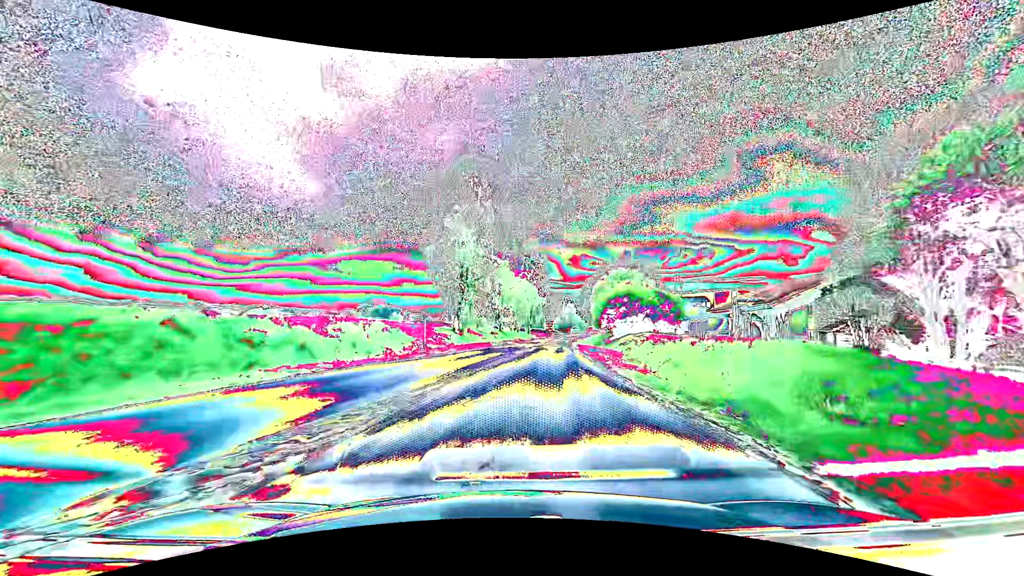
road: secondary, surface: asphalt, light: Day
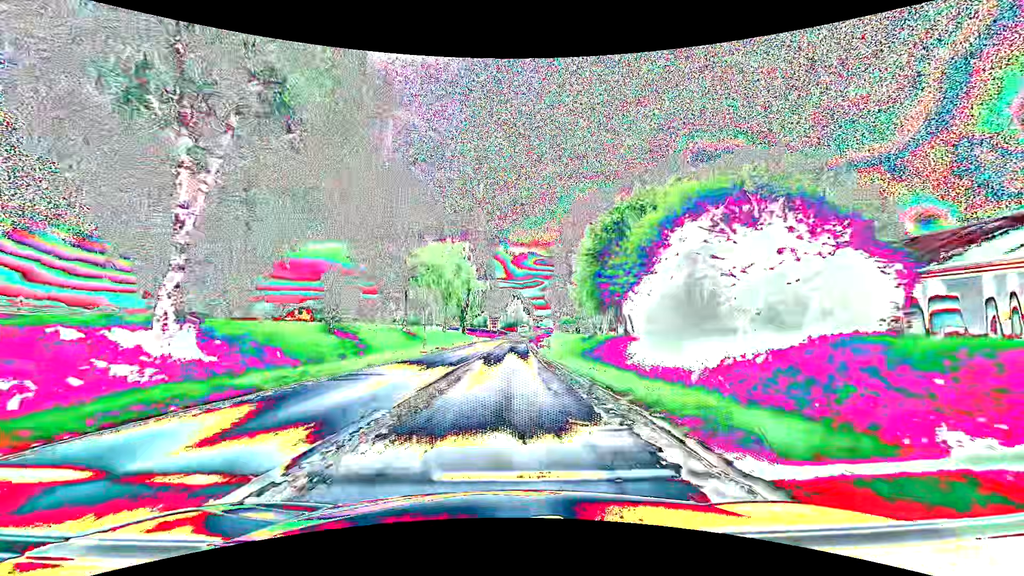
(+3.3, +42.0) m; +6°
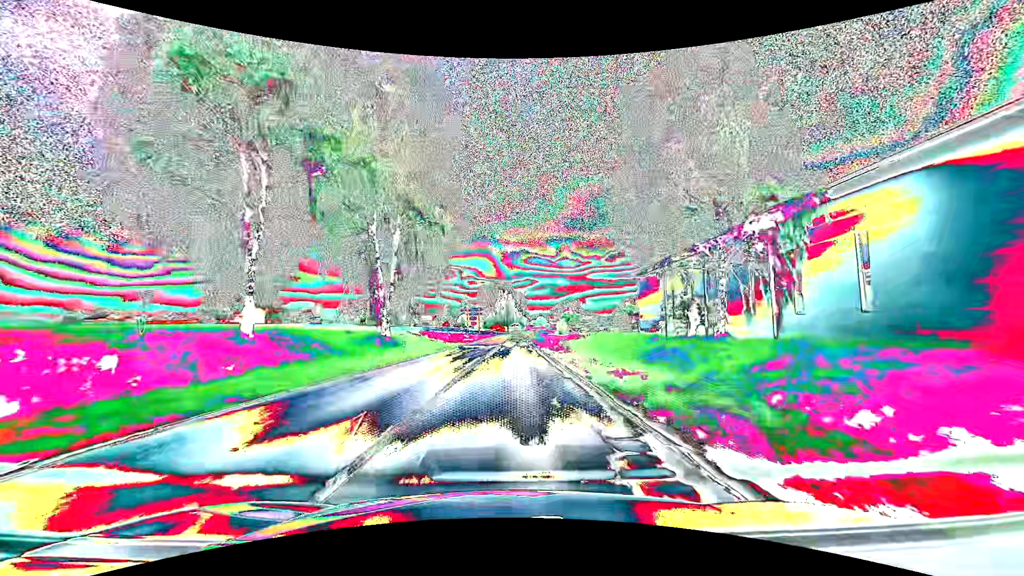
(+0.3, +55.8) m; +1°
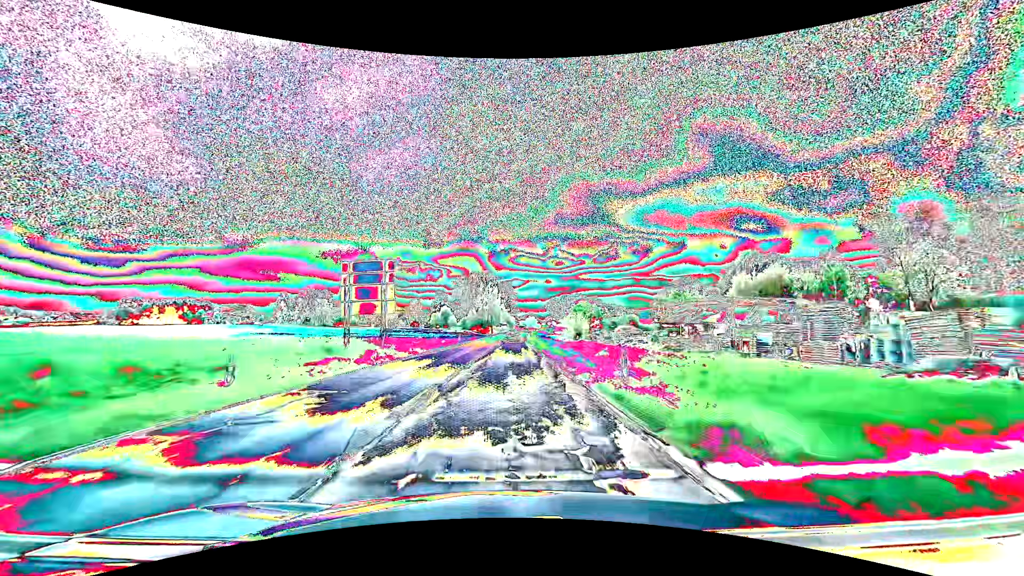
(+1.0, +66.2) m; +2°
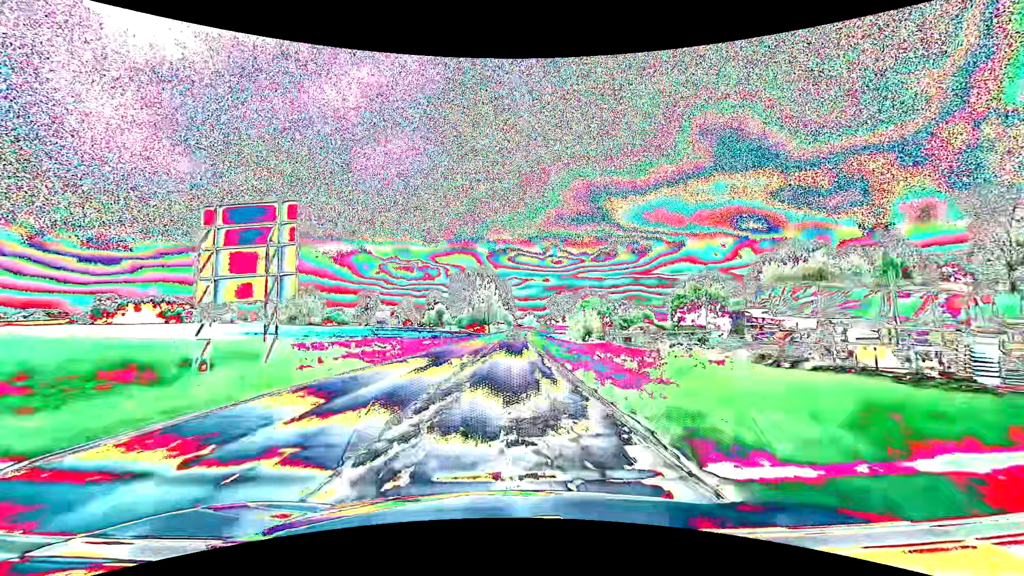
(0.0, +14.1) m; 0°
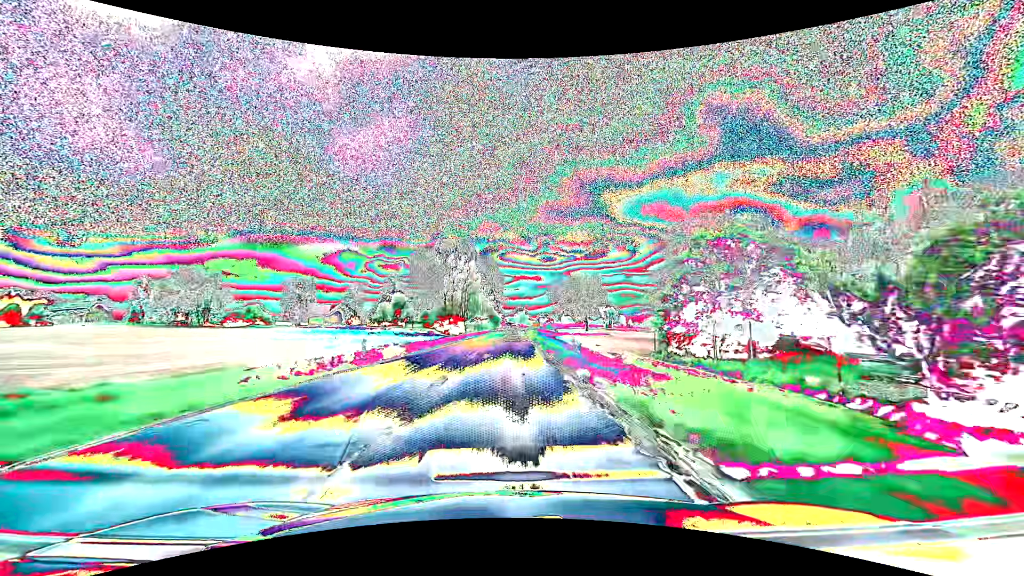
(+0.8, +70.5) m; +1°
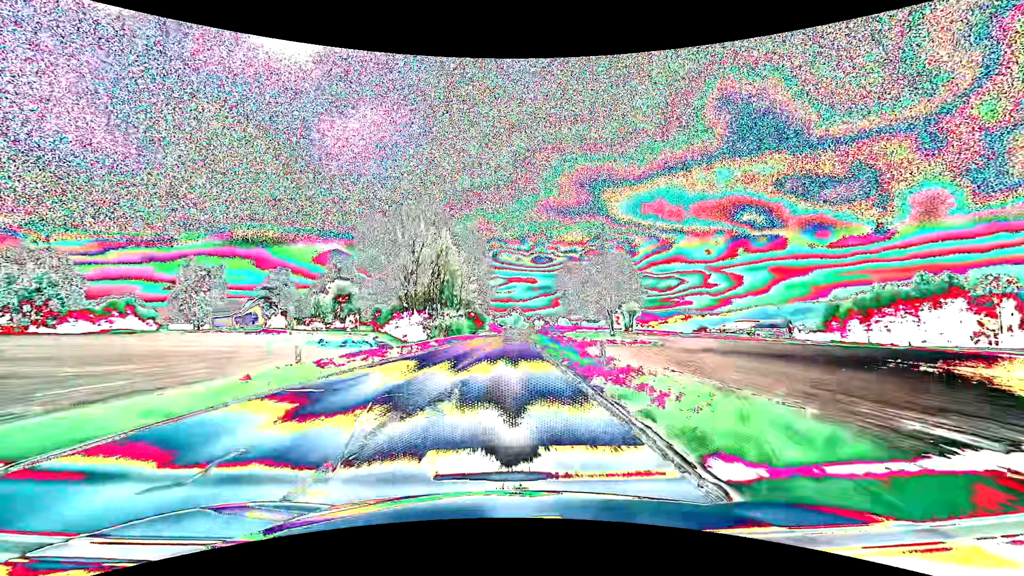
(+0.5, +54.1) m; +1°
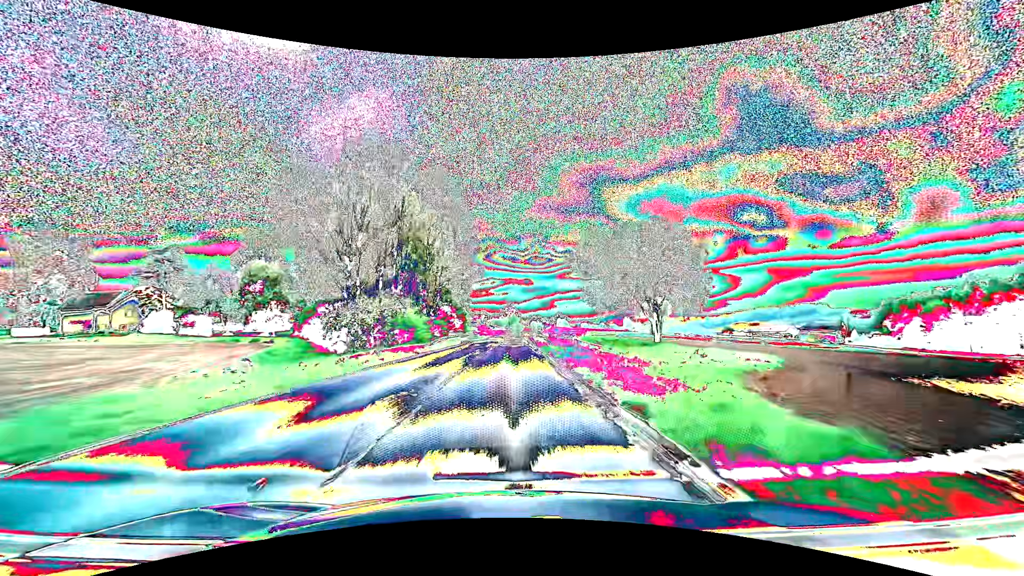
(+0.2, +40.5) m; +1°
(0, +10) (0, +20) (0, +30) (0, +40) (0, +50) (+1, +60) (+1, +70) (+1, +80) (+1, +90) (+2, +100) m
